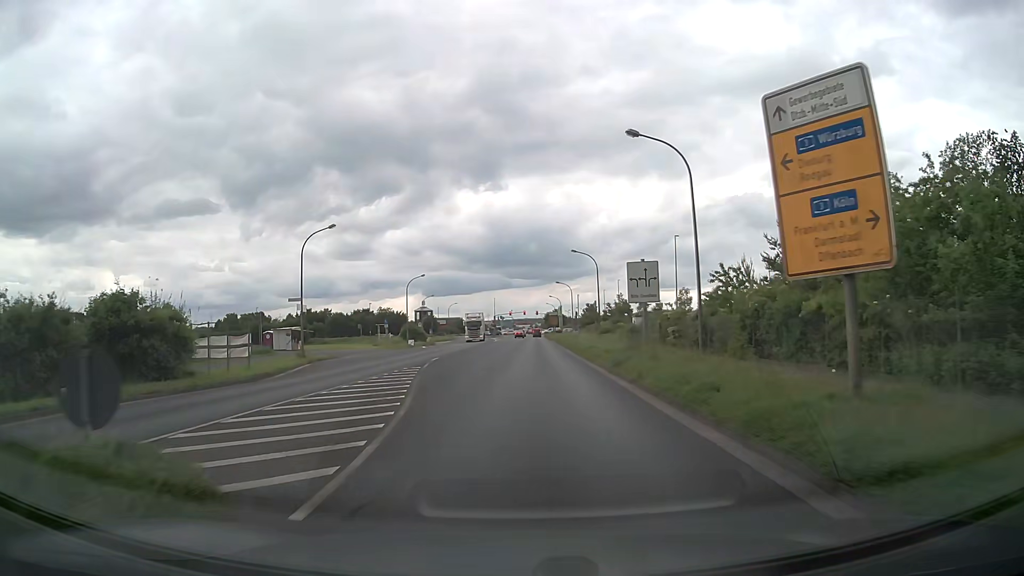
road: tertiary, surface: asphalt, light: Day
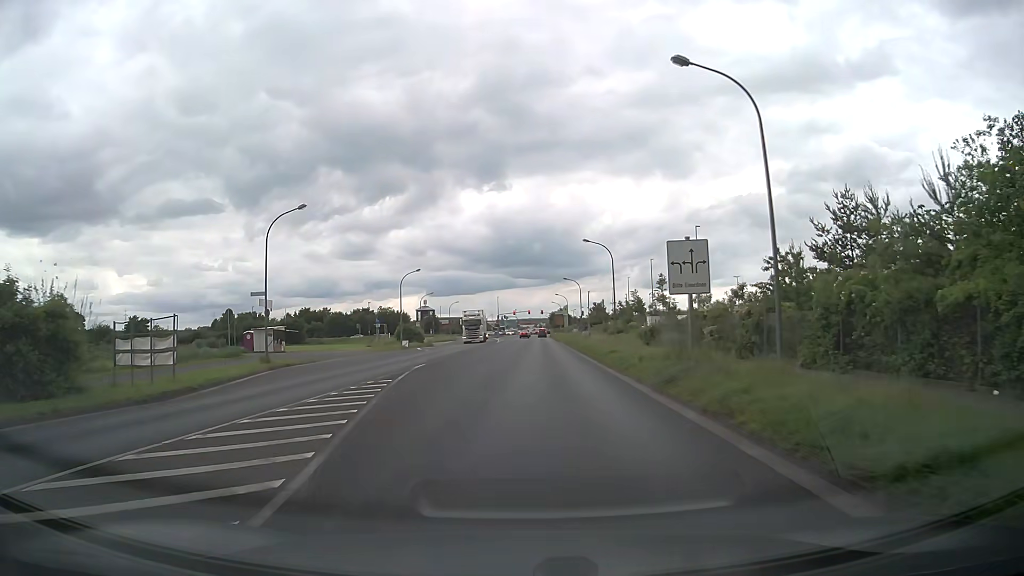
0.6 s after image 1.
(0.0, +6.6) m; 0°
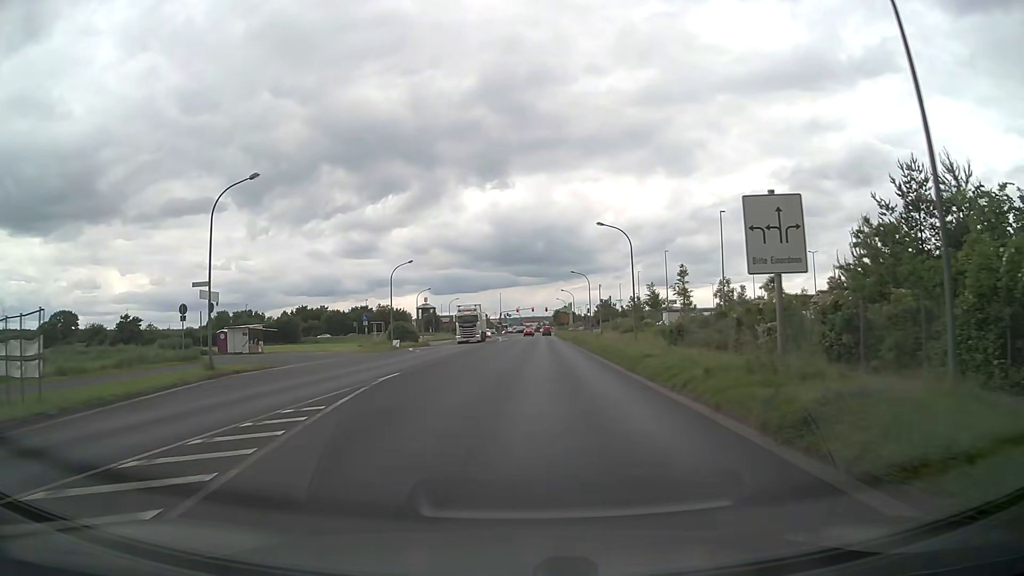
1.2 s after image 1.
(-0.1, +6.9) m; -1°
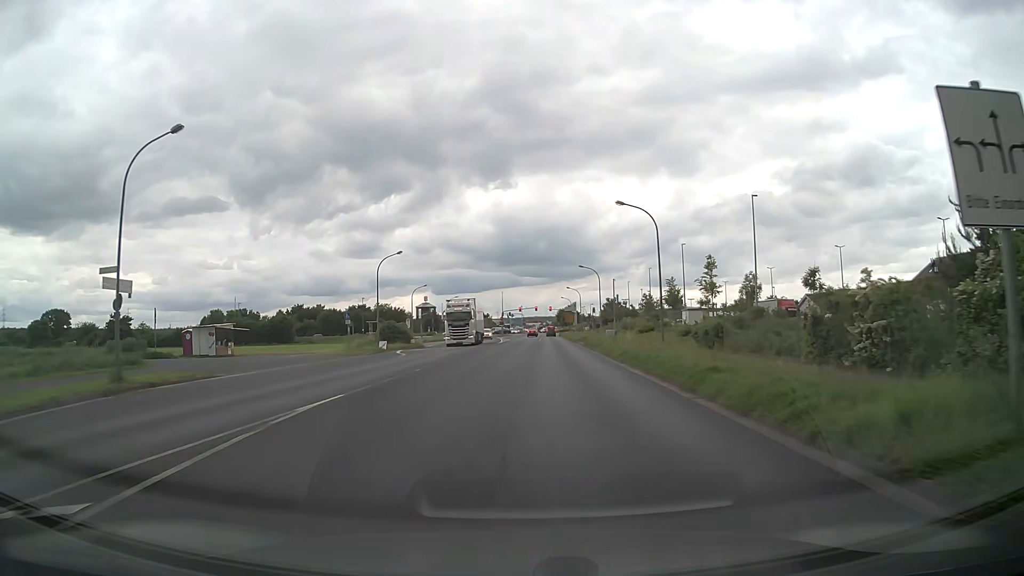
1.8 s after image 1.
(0.0, +7.2) m; 0°
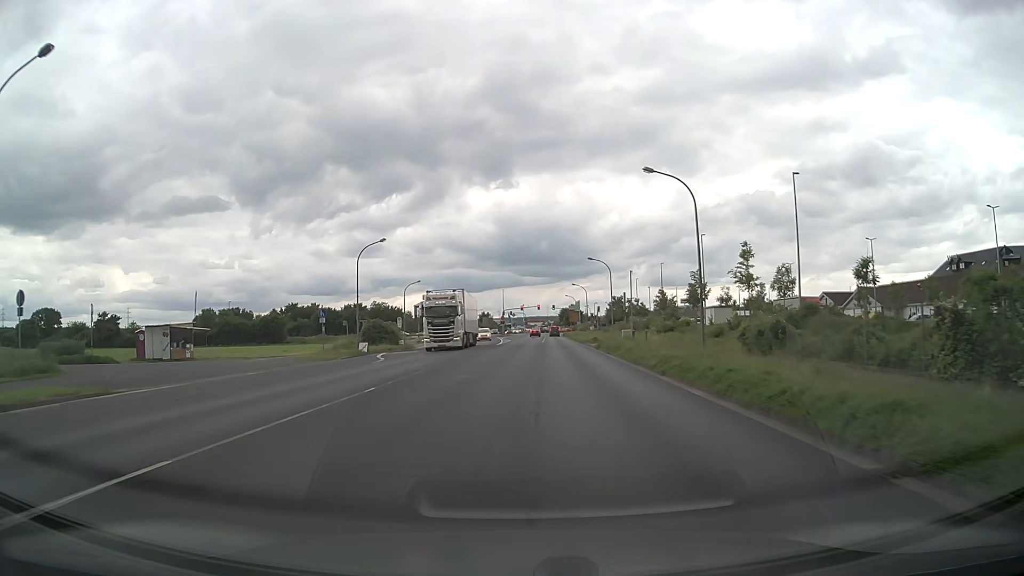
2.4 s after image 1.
(0.0, +7.5) m; 0°
